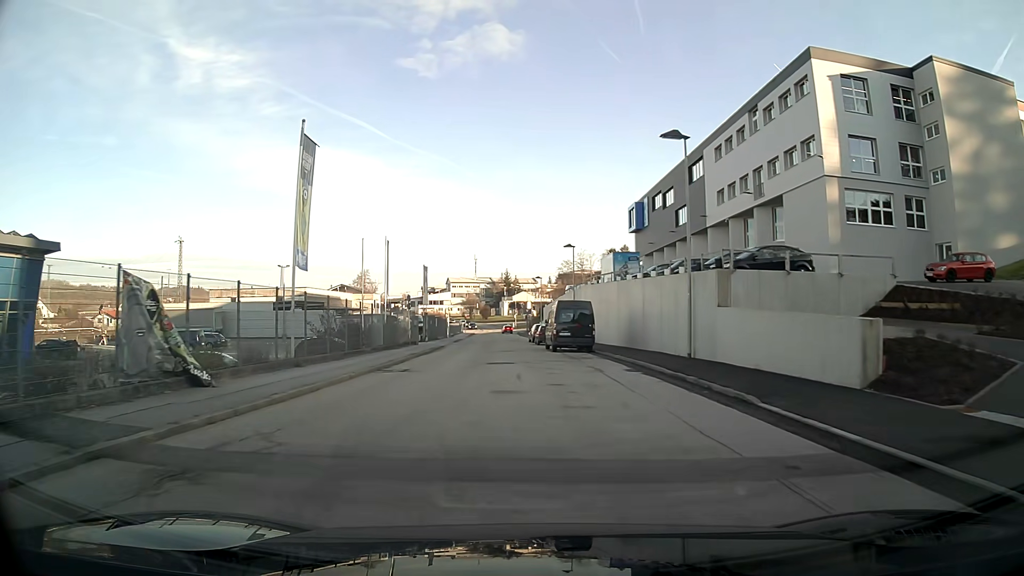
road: tertiary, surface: asphalt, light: Day
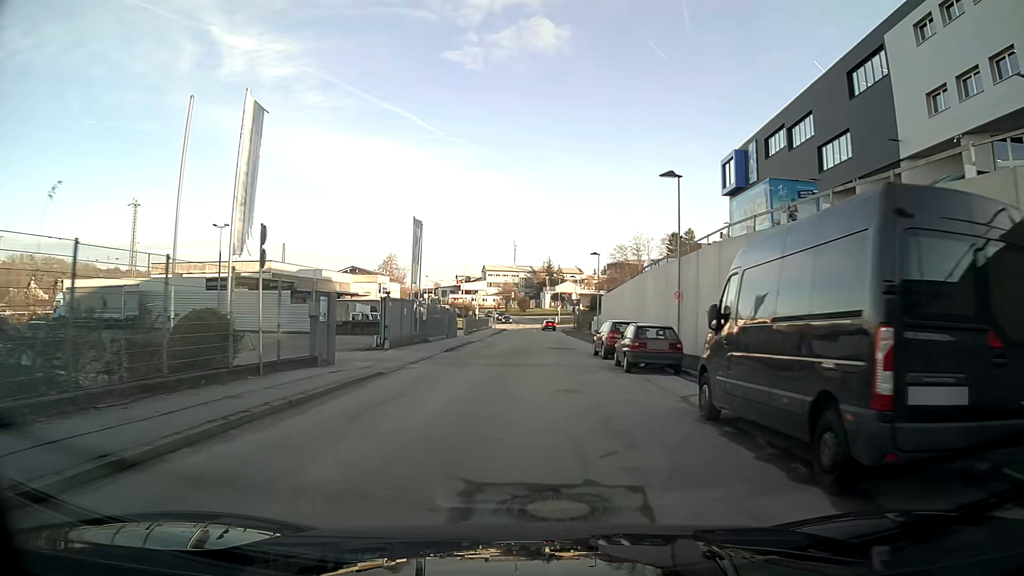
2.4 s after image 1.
(-1.1, +27.9) m; -3°
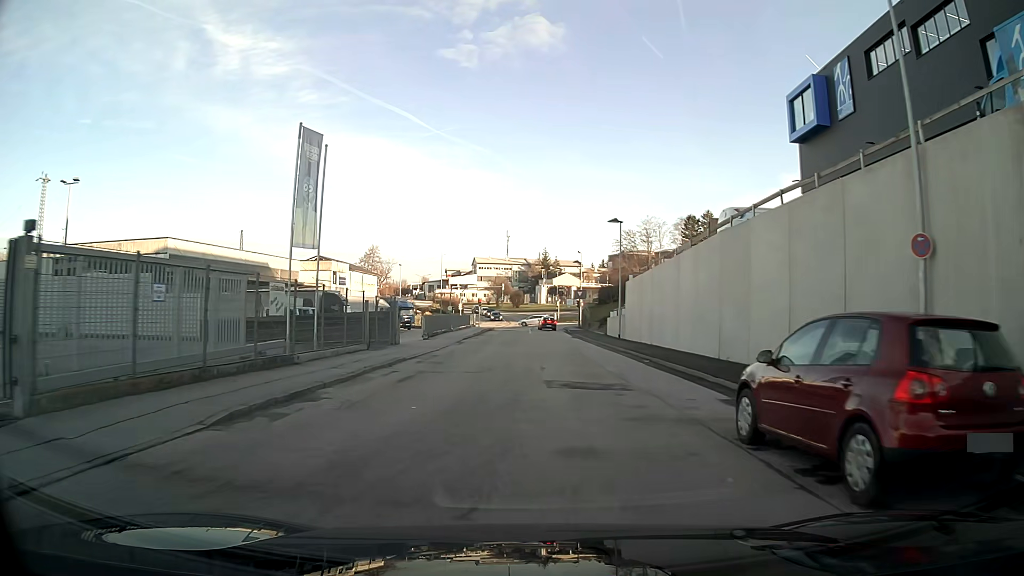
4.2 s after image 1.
(+0.2, +20.6) m; +1°
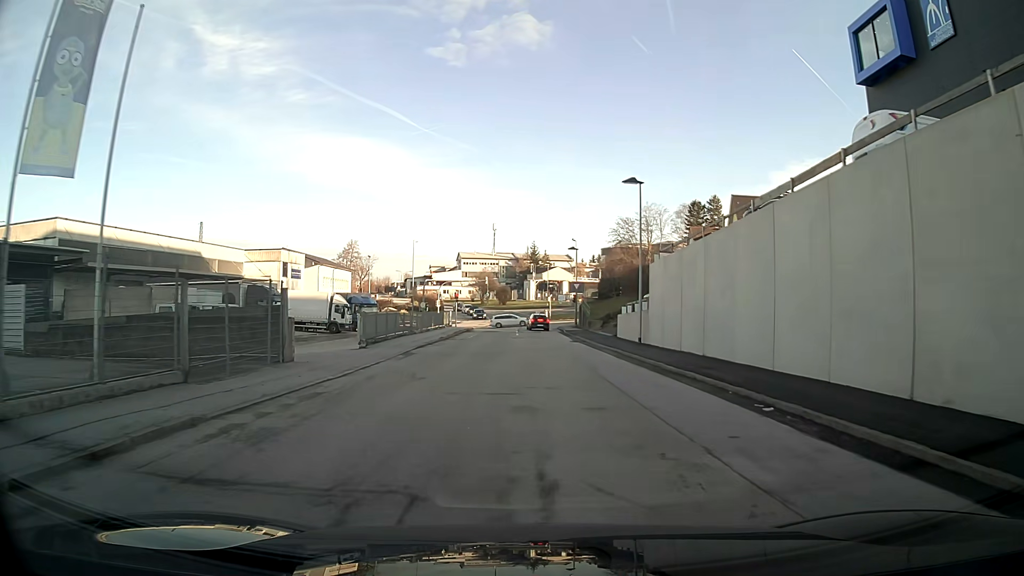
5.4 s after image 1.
(+0.1, +13.0) m; +1°
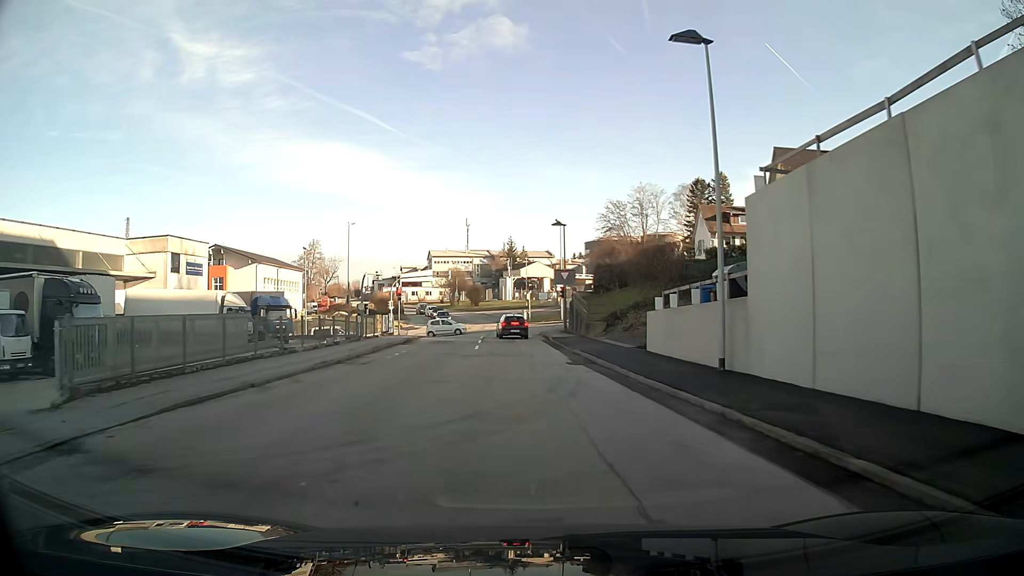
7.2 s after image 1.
(+0.2, +18.0) m; +1°
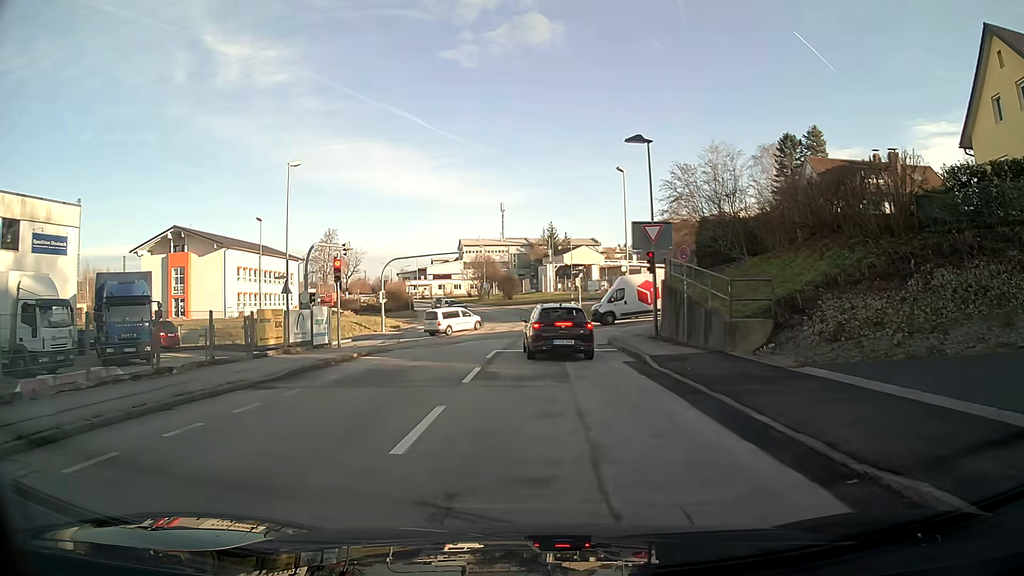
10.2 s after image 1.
(-0.6, +22.1) m; -3°
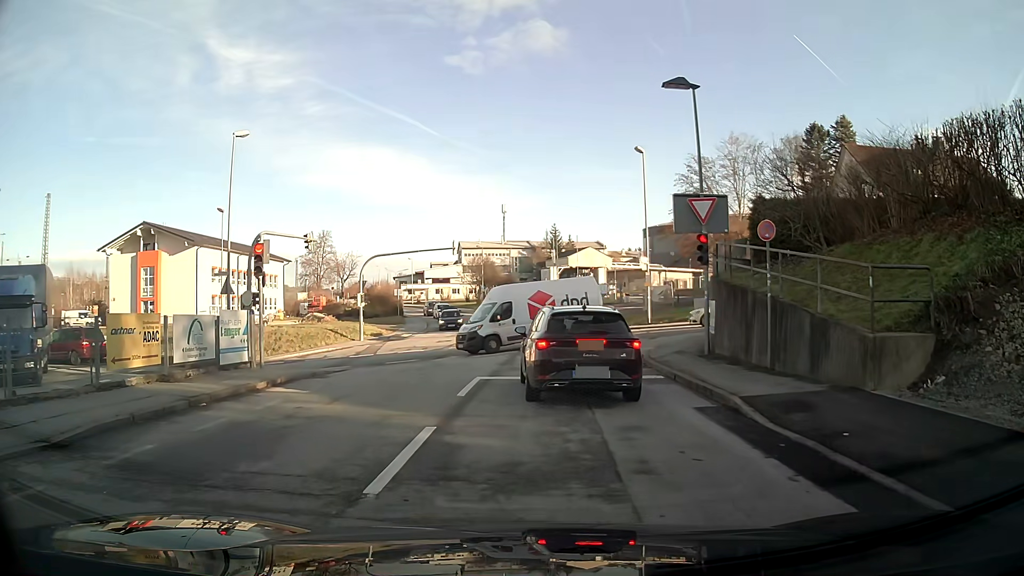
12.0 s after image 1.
(0.0, +7.1) m; -1°
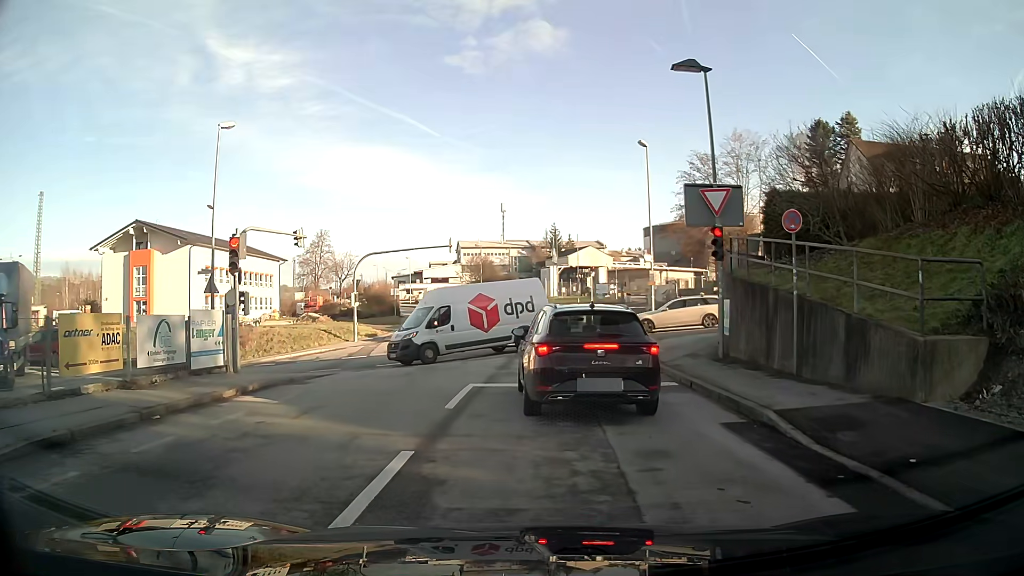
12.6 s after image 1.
(0.0, +1.4) m; -1°
